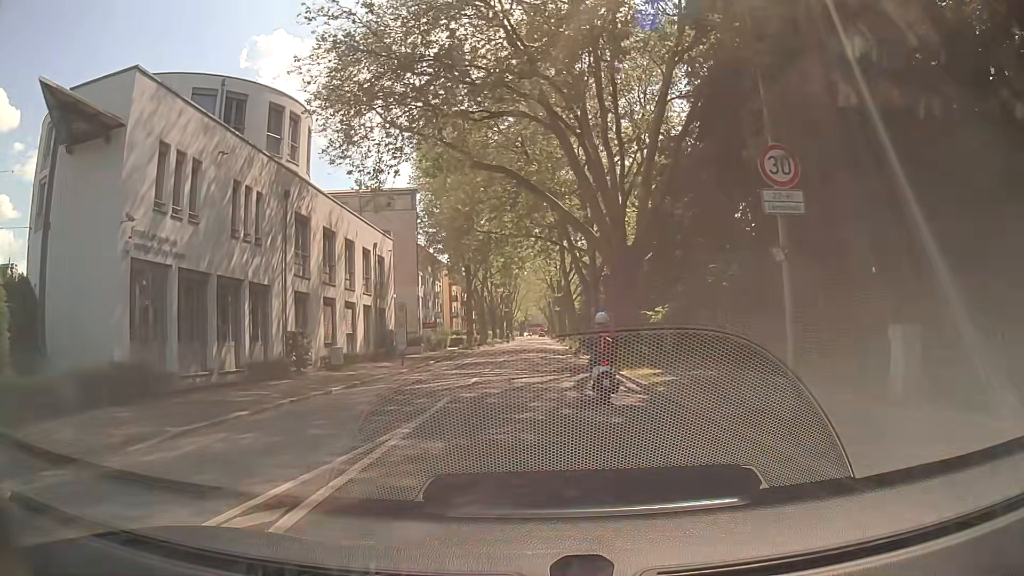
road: secondary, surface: asphalt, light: Day
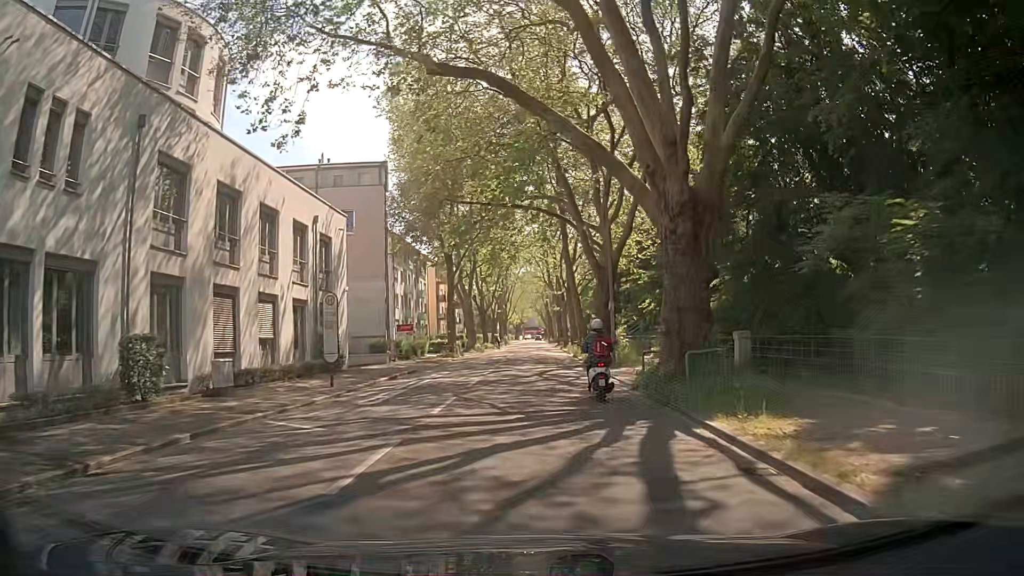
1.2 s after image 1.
(-0.1, +11.1) m; -1°
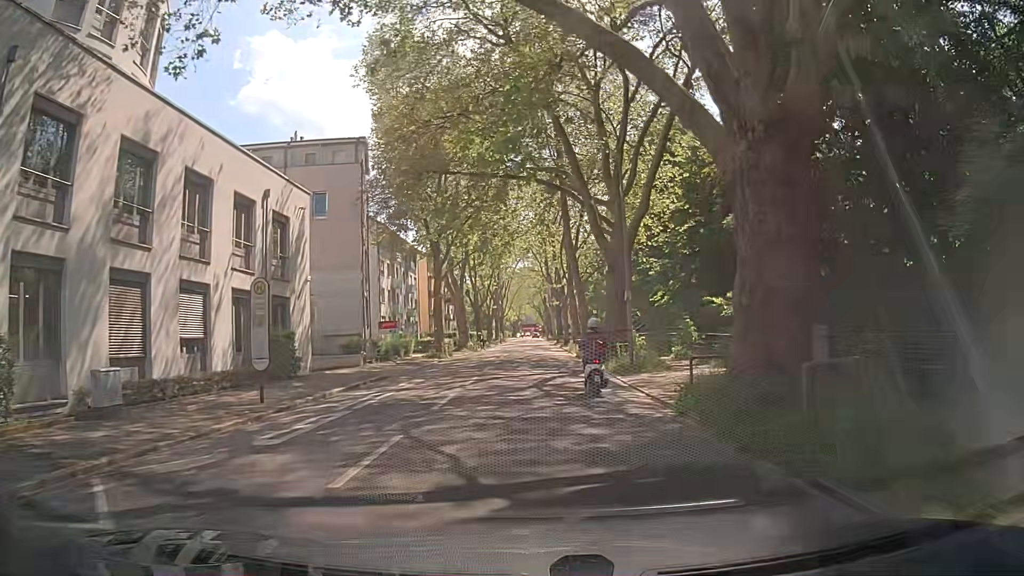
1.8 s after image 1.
(0.0, +5.7) m; 0°
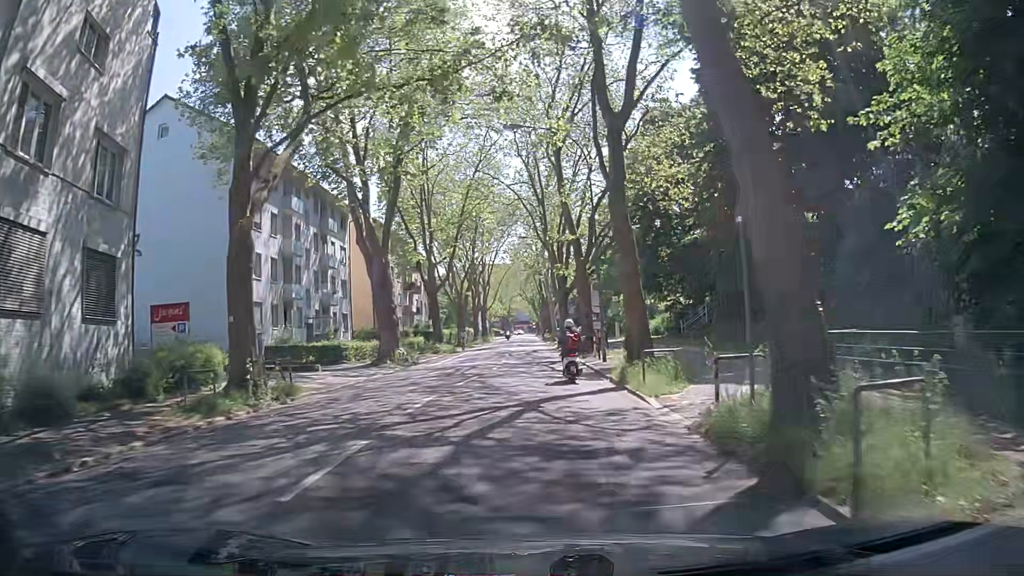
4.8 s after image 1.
(+0.2, +30.6) m; +1°
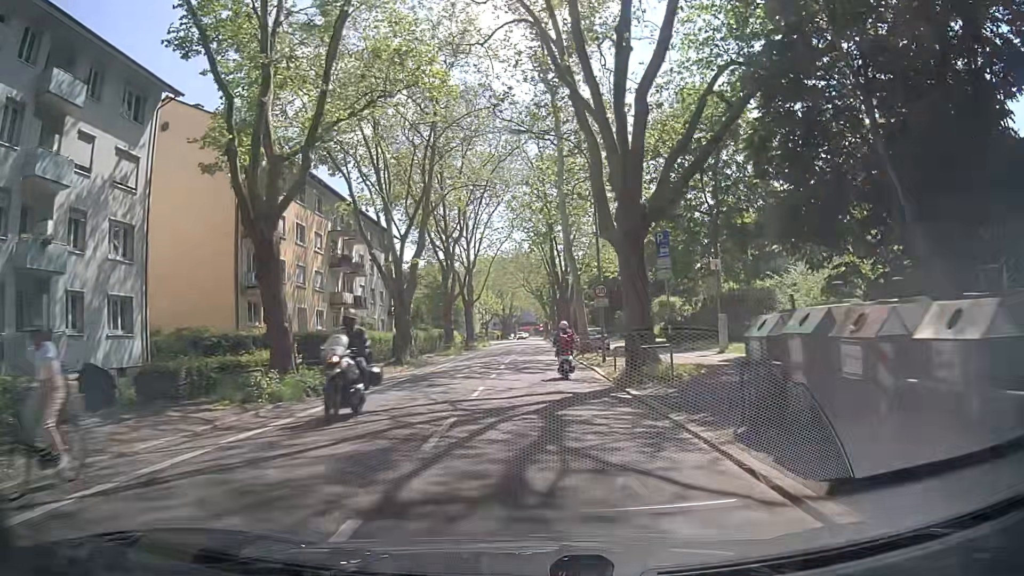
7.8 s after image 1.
(-0.5, +33.5) m; -1°
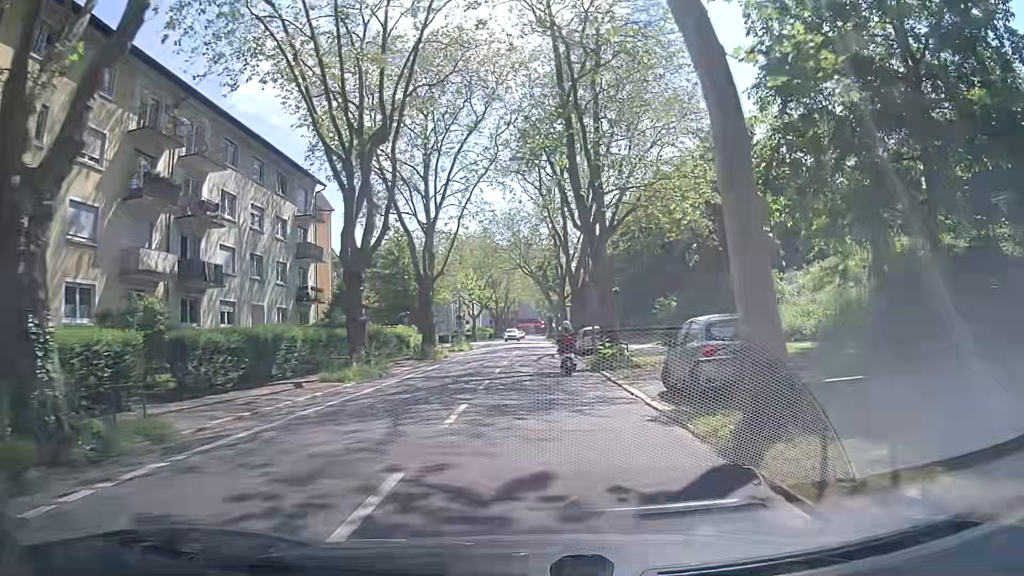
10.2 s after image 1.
(-0.2, +28.5) m; +1°
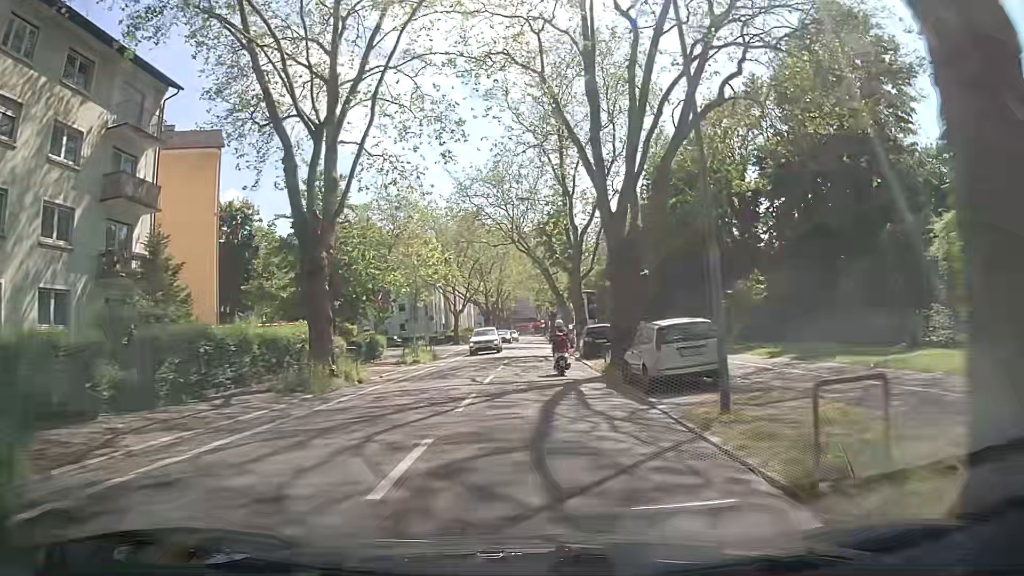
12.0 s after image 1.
(-0.3, +22.2) m; -1°
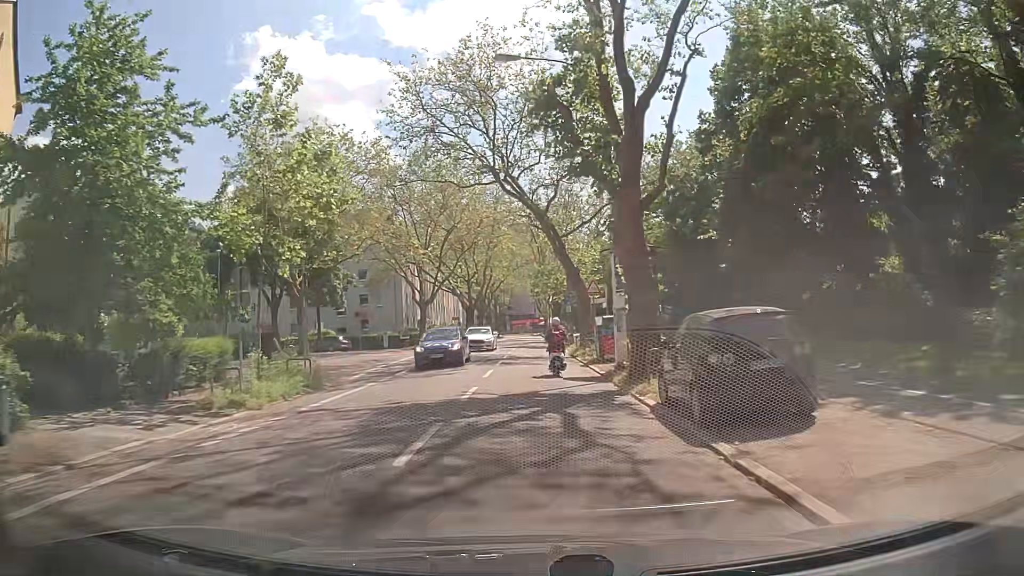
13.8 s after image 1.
(0.0, +22.8) m; 0°
(0, +10) (0, +20) (0, +30) (+1, +40) (+1, +50) (+1, +60) (+1, +70) (+1, +80) (+1, +90) (+1, +100) m
